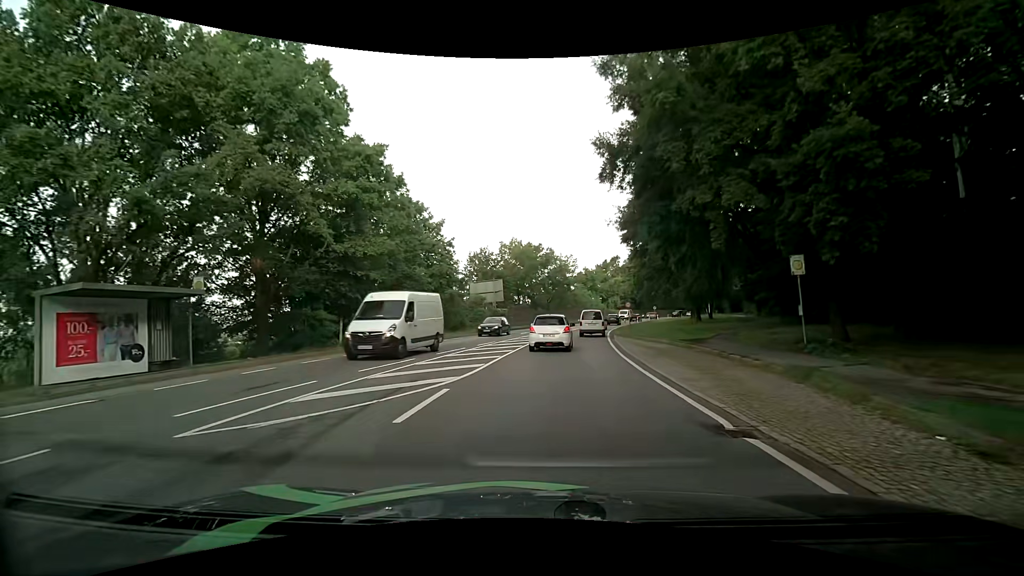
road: primary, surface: asphalt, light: Day
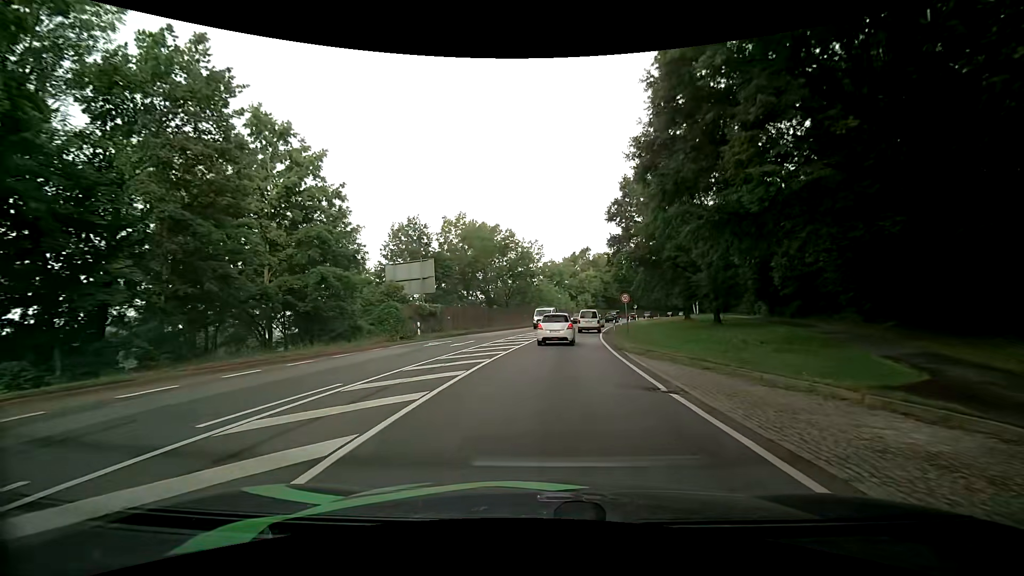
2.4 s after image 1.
(+0.8, +18.8) m; +5°
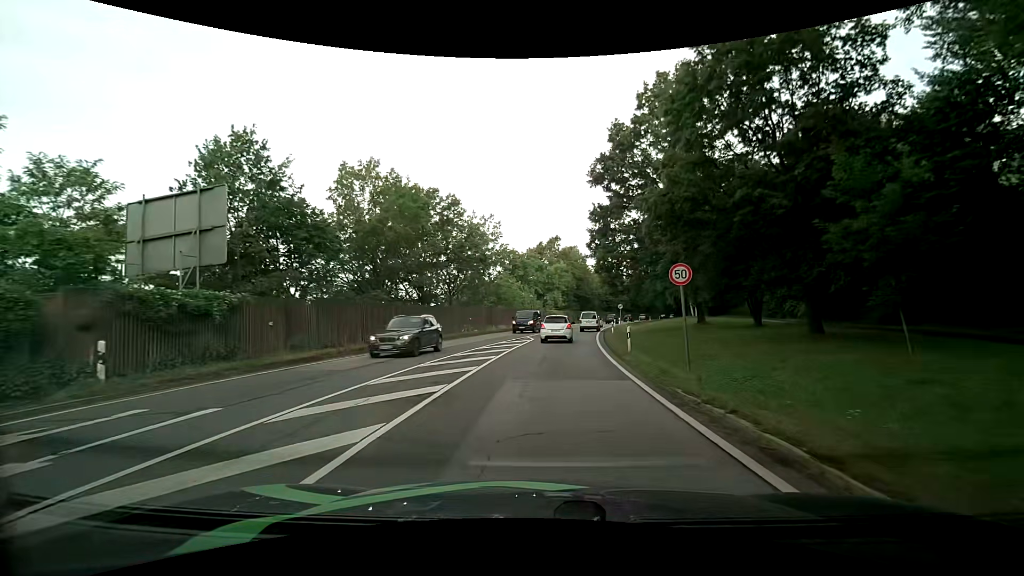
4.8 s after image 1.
(+0.7, +20.3) m; +4°
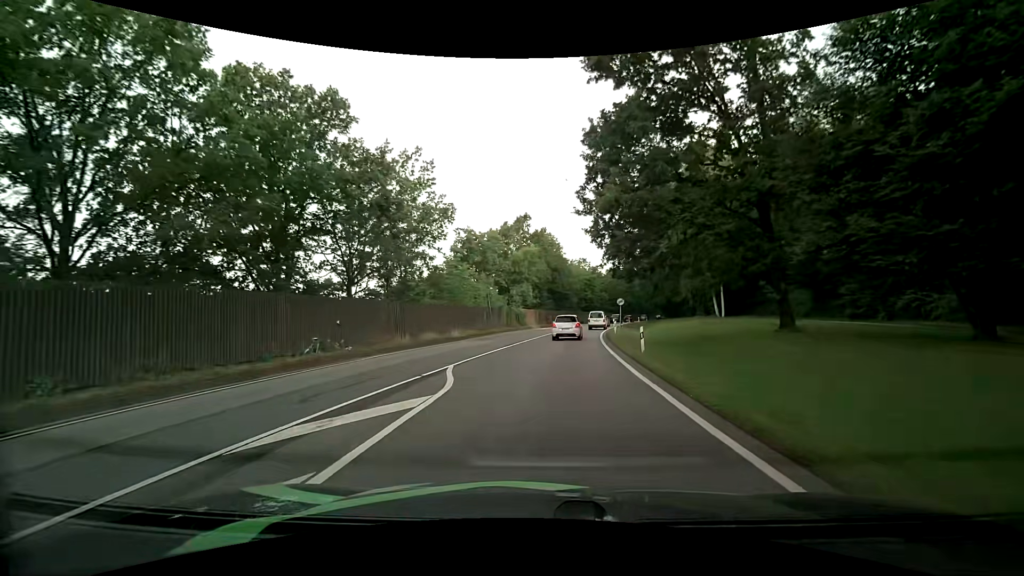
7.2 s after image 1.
(+0.8, +21.7) m; +4°
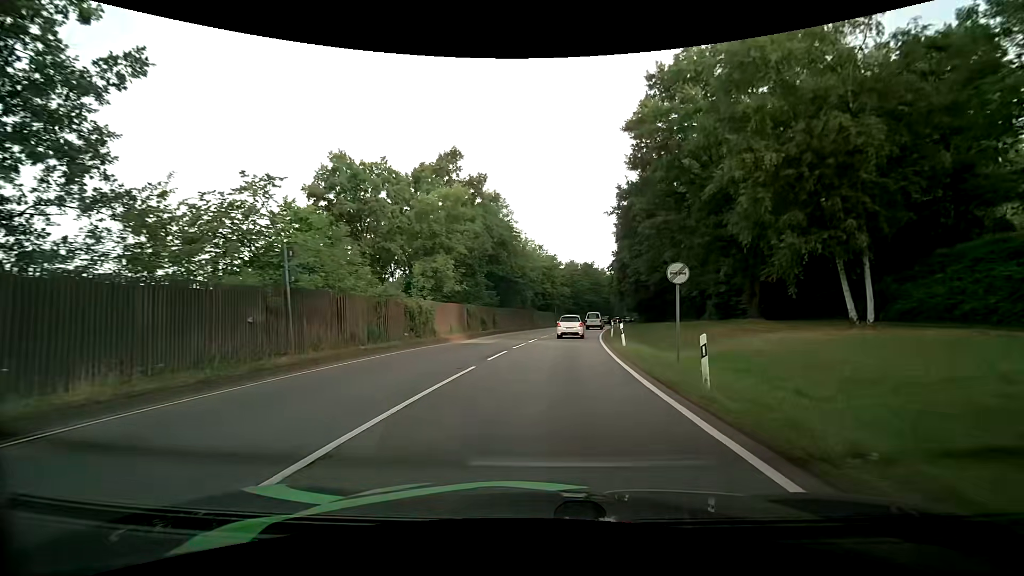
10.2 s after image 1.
(+1.4, +28.7) m; +5°
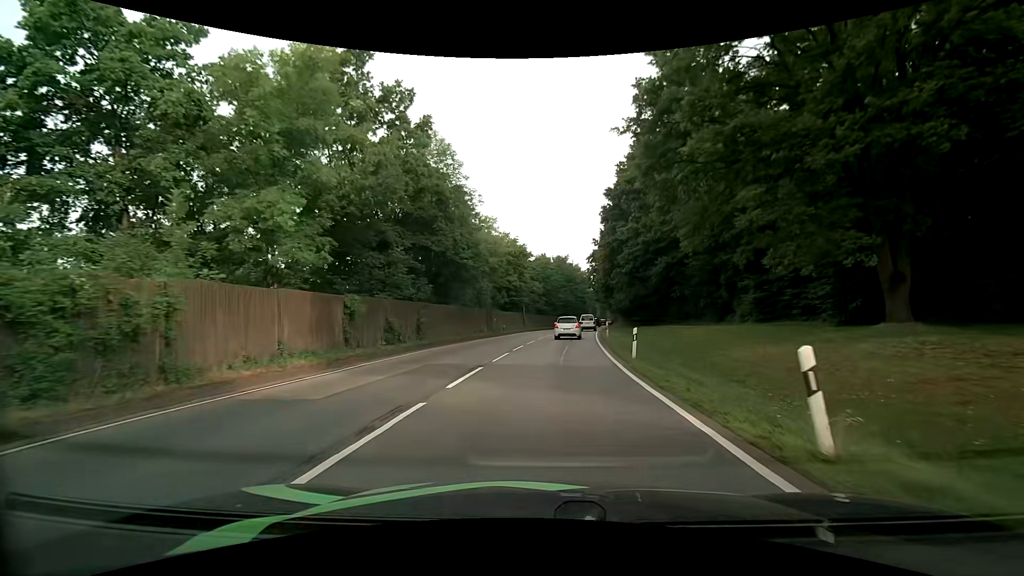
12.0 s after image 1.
(+0.6, +17.6) m; +4°
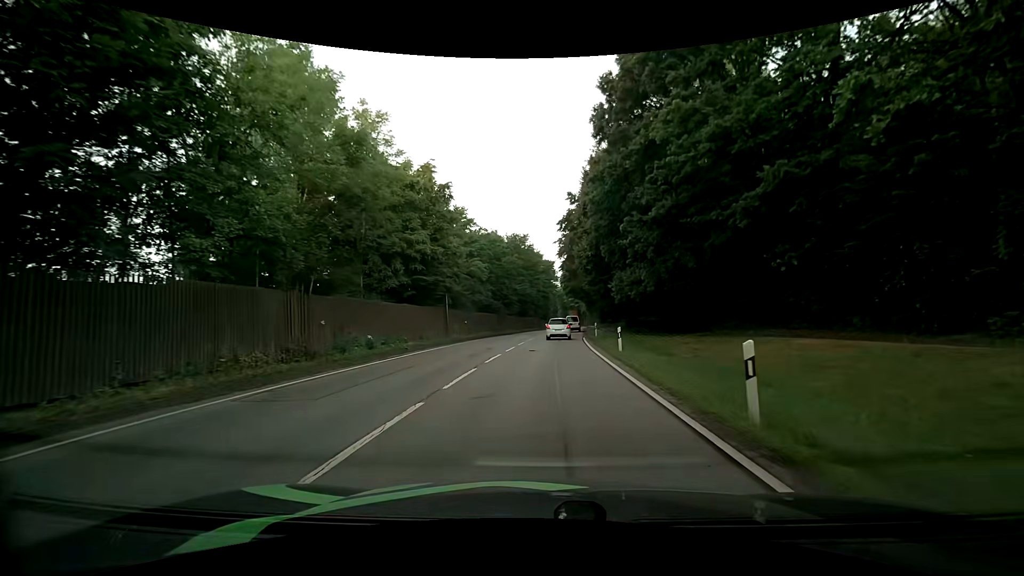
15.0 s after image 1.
(+1.4, +28.5) m; +5°
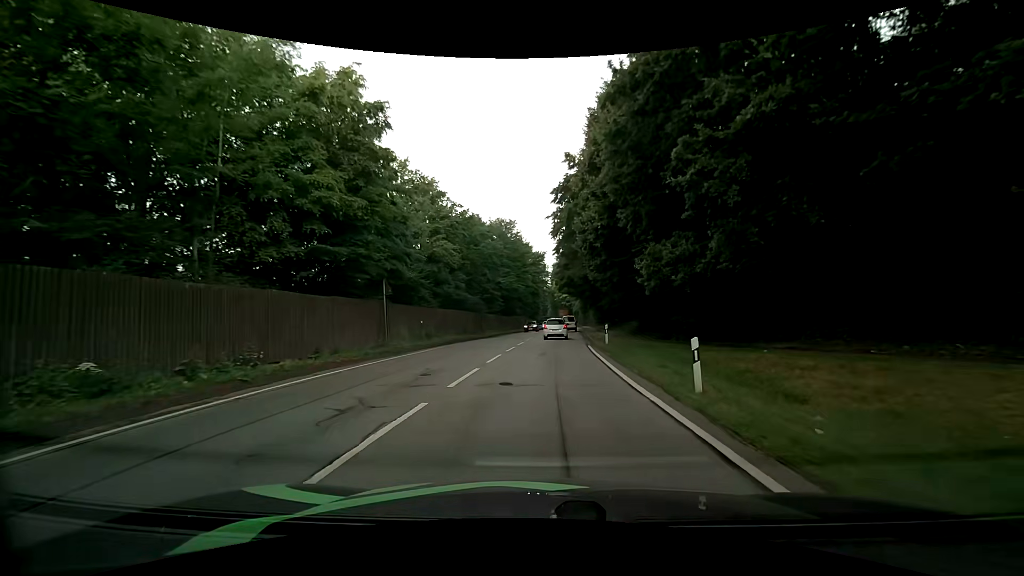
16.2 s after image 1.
(+0.1, +11.5) m; +1°
(0, +10) (0, +20) (+1, +30) (+2, +40) (+2, +50) (+3, +60) (+4, +70) (+4, +80) (+5, +90) (+6, +100) m
